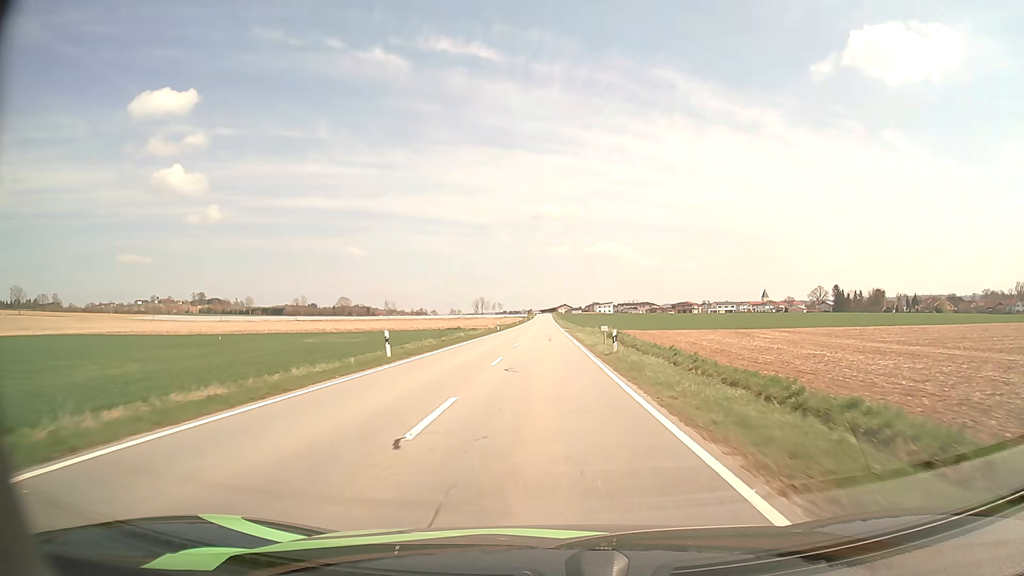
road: tertiary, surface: asphalt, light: Day
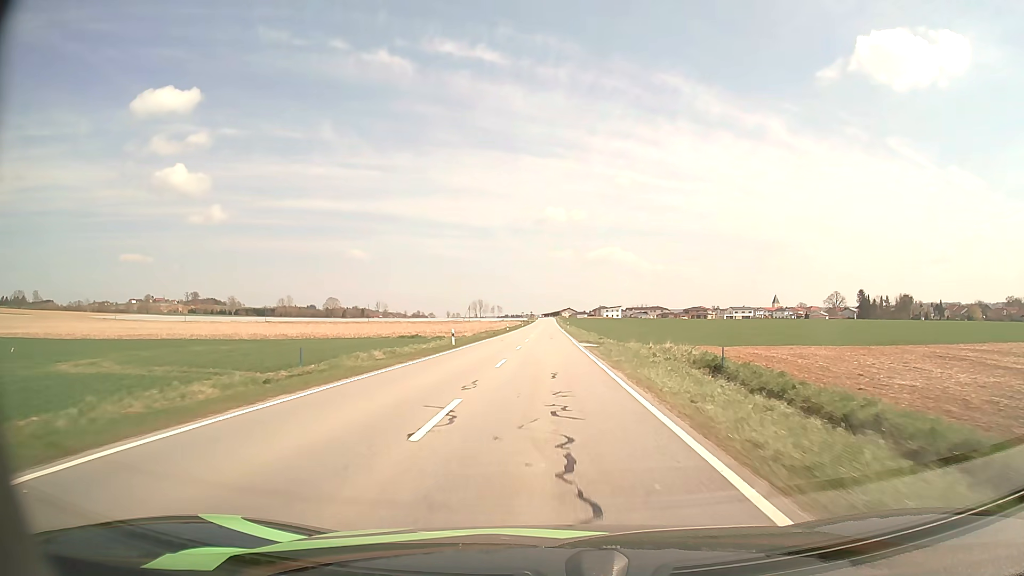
(-0.1, +37.4) m; 0°
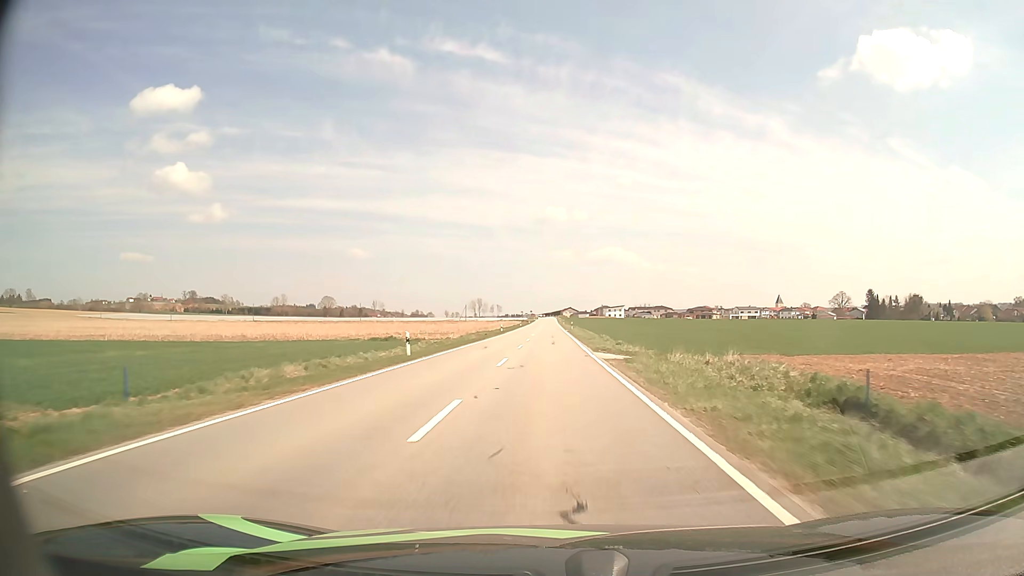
(0.0, +12.6) m; 0°
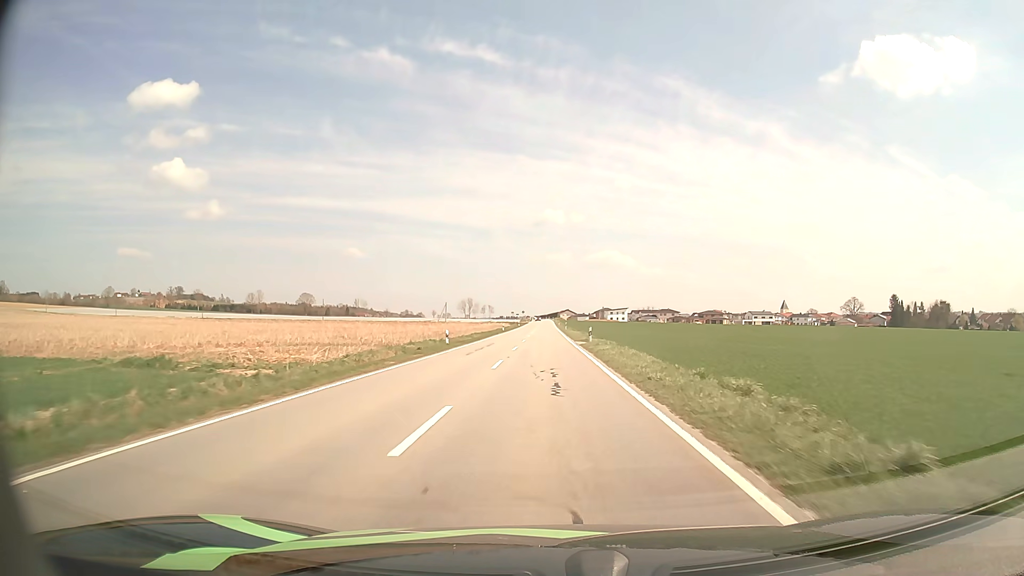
(+0.1, +38.4) m; 0°
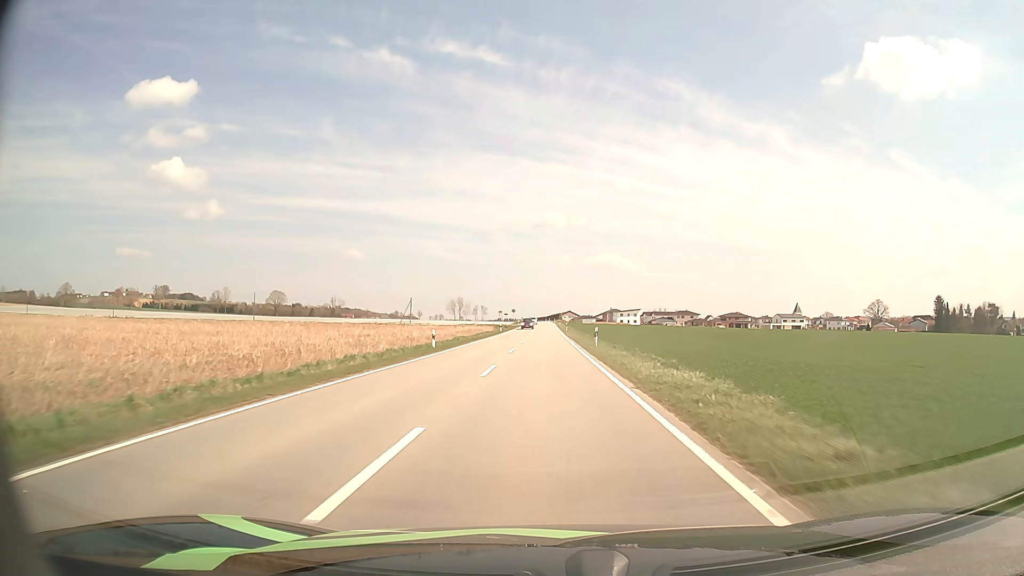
(0.0, +52.5) m; 0°
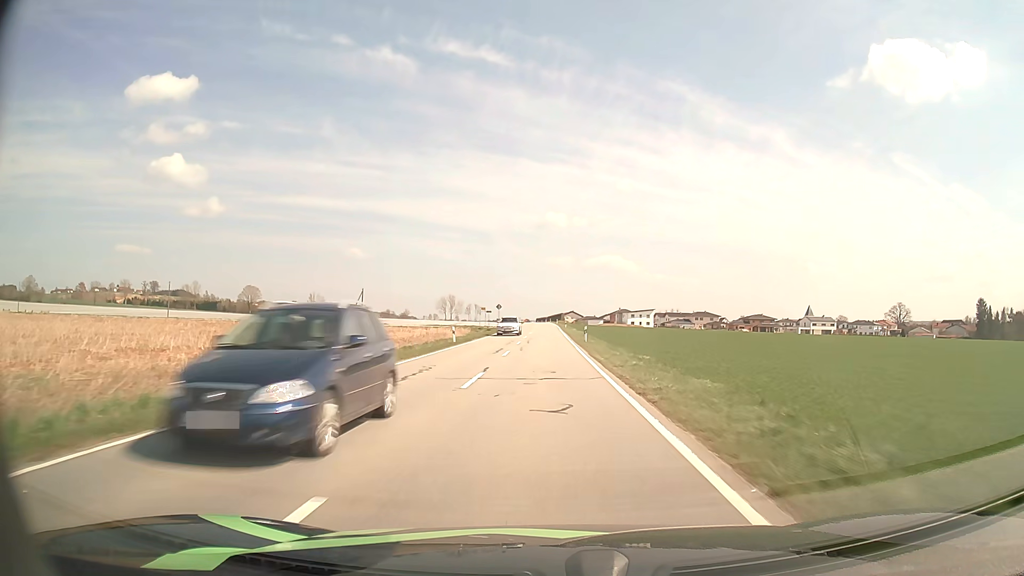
(0.0, +40.7) m; 0°
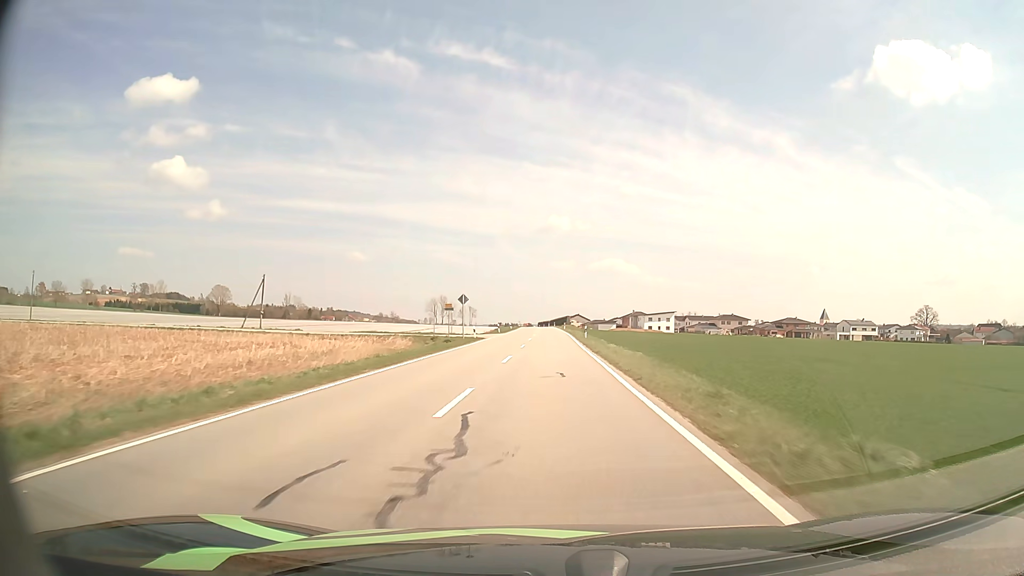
(-0.1, +41.4) m; 0°
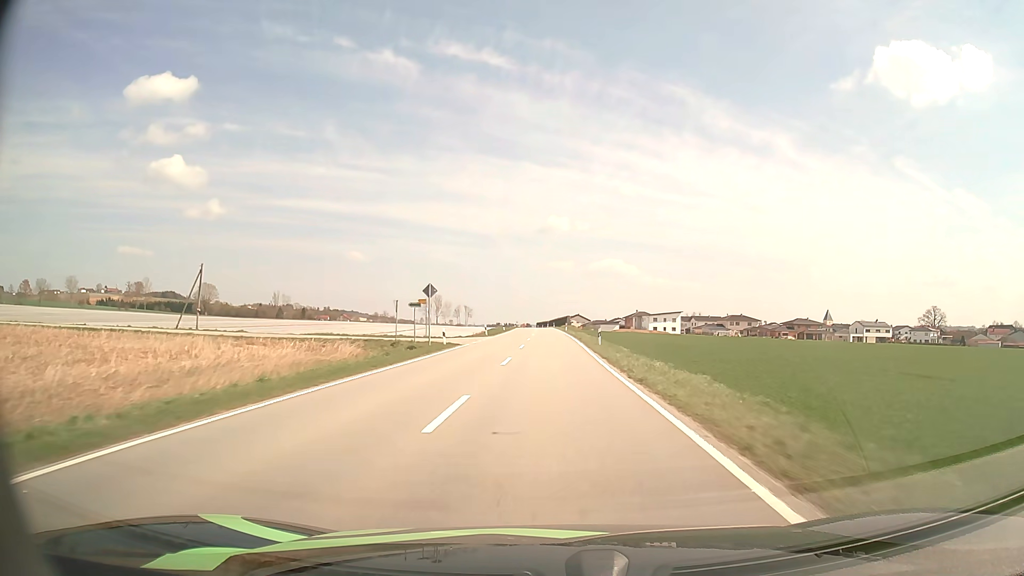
(0.0, +13.9) m; 0°
(0, +10) (0, +20) (0, +30) (0, +40) (0, +50) (0, +60) (0, +70) (0, +80) (0, +90) (0, +100) m
